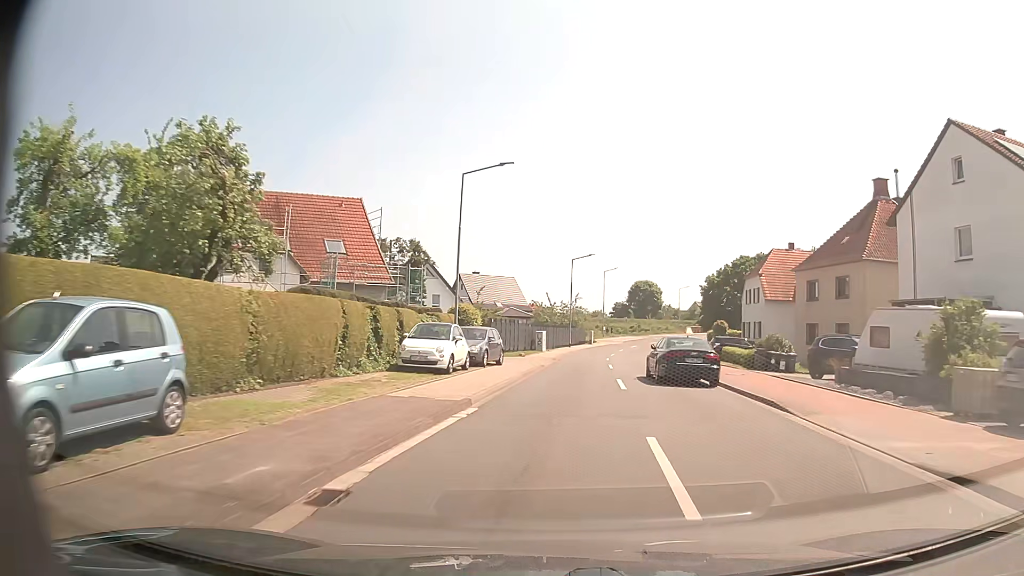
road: tertiary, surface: asphalt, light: Day
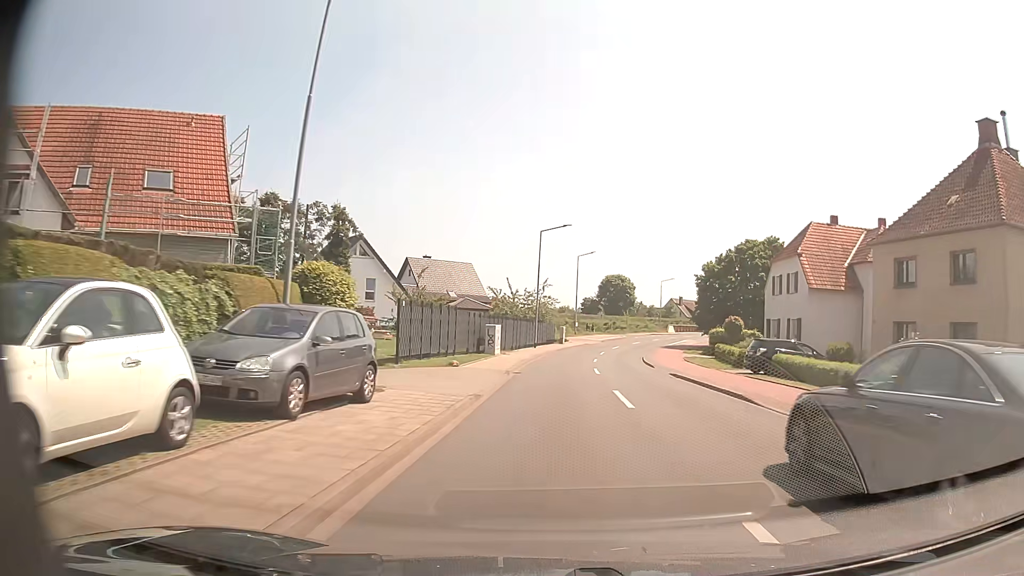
(+0.4, +16.3) m; +3°
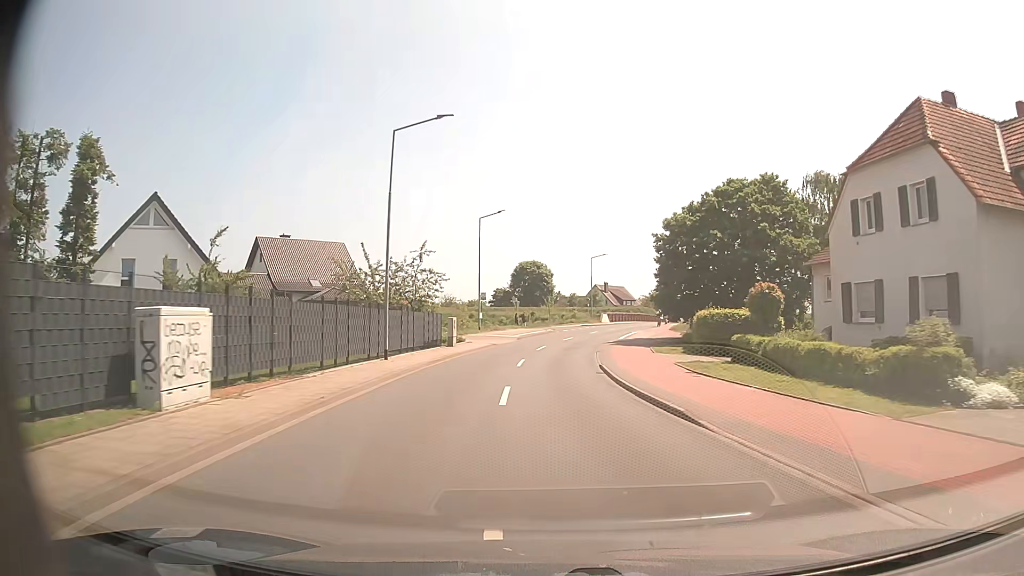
(+1.7, +24.4) m; +7°
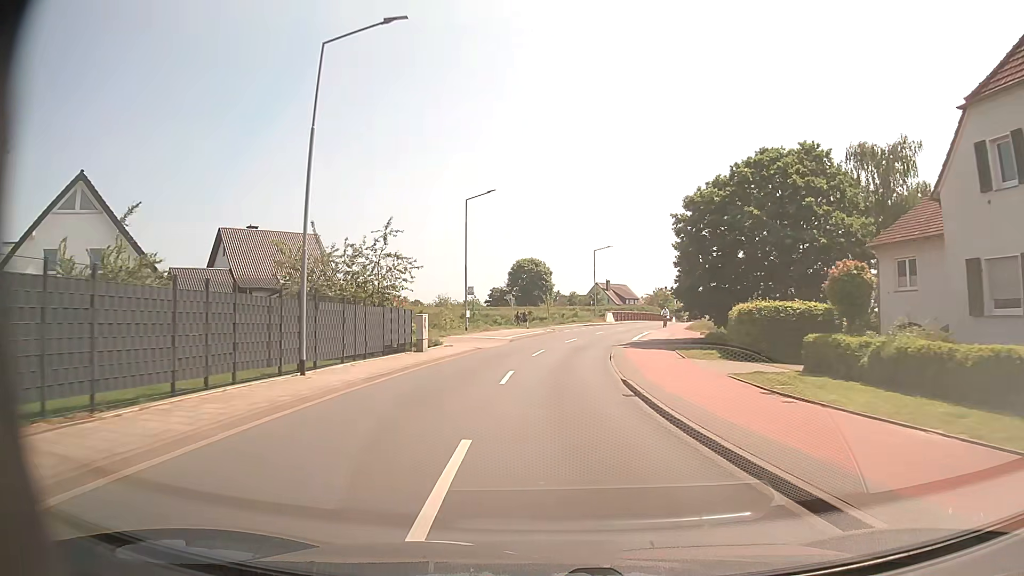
(0.0, +8.4) m; 0°
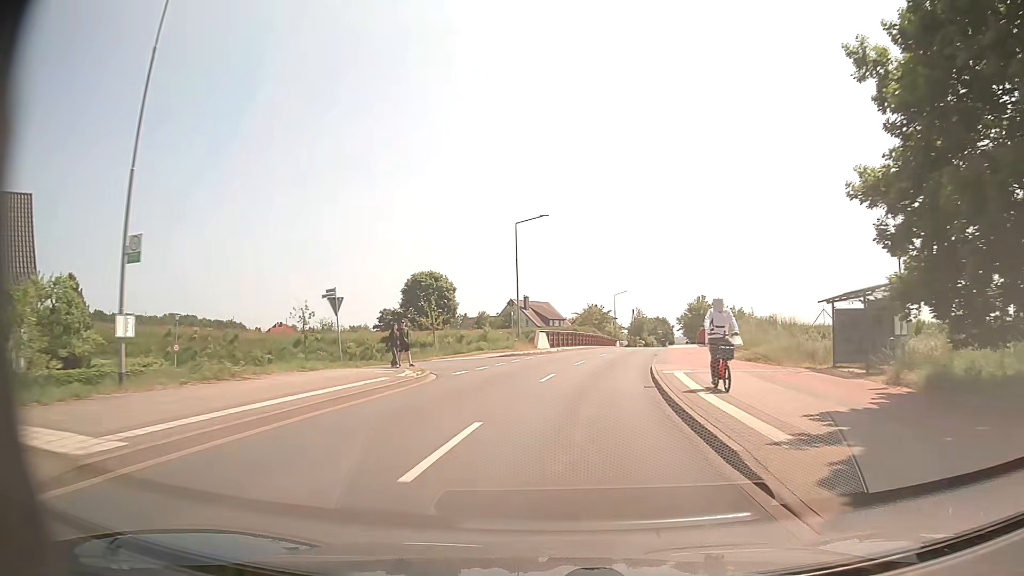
(+1.2, +34.5) m; +7°
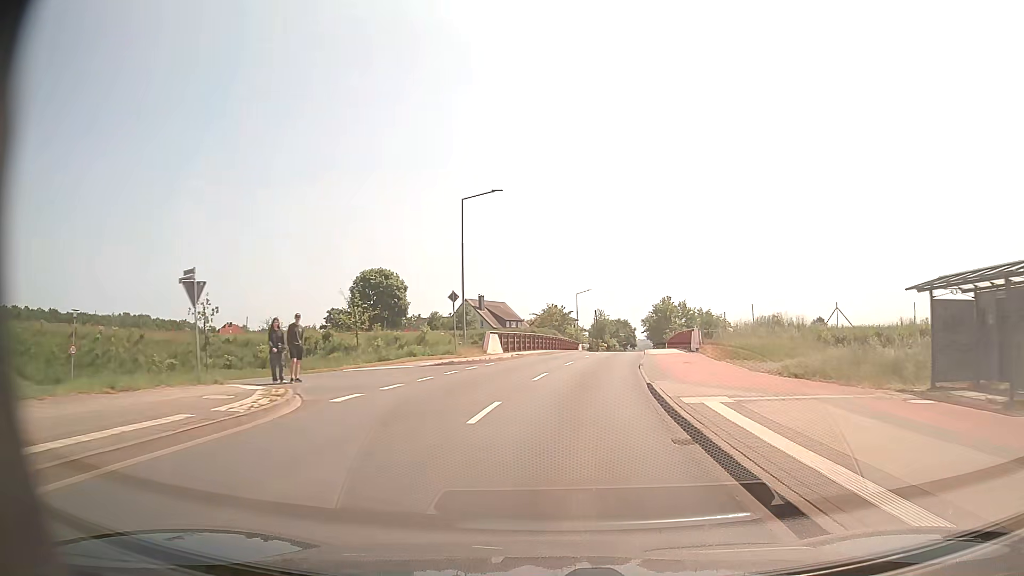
(+0.2, +8.6) m; +3°
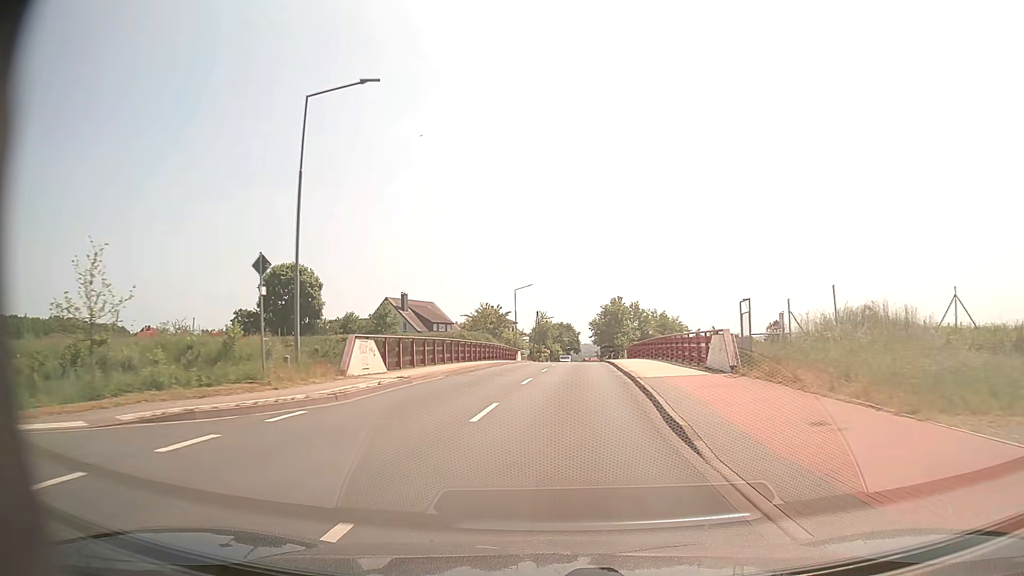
(+0.9, +17.2) m; +5°
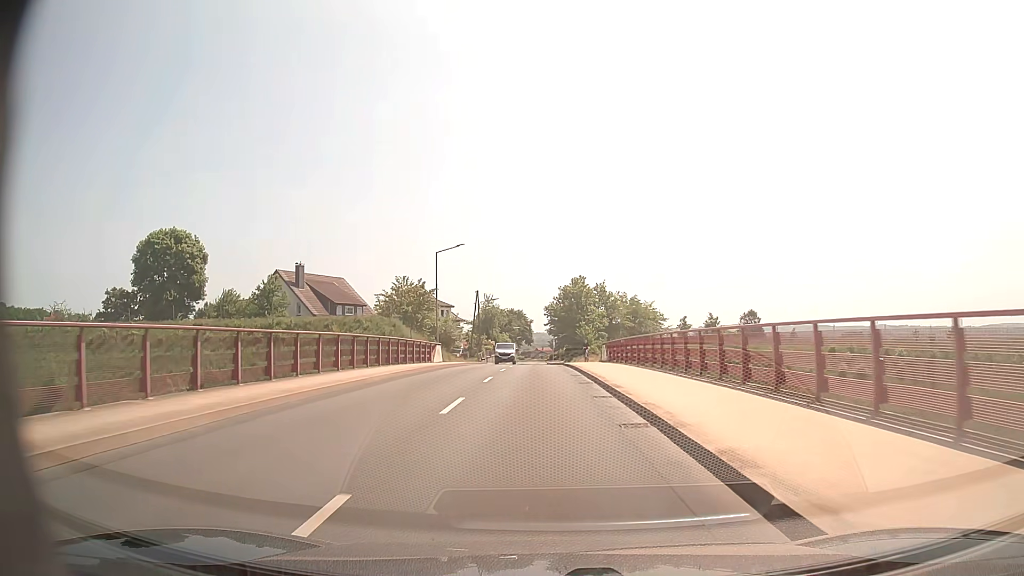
(+1.2, +26.3) m; +4°
(0, +10) (0, +20) (0, +30) (0, +40) (-1, +50) (-1, +60) (-1, +70) (-1, +80) (-1, +90) (-1, +100) m
